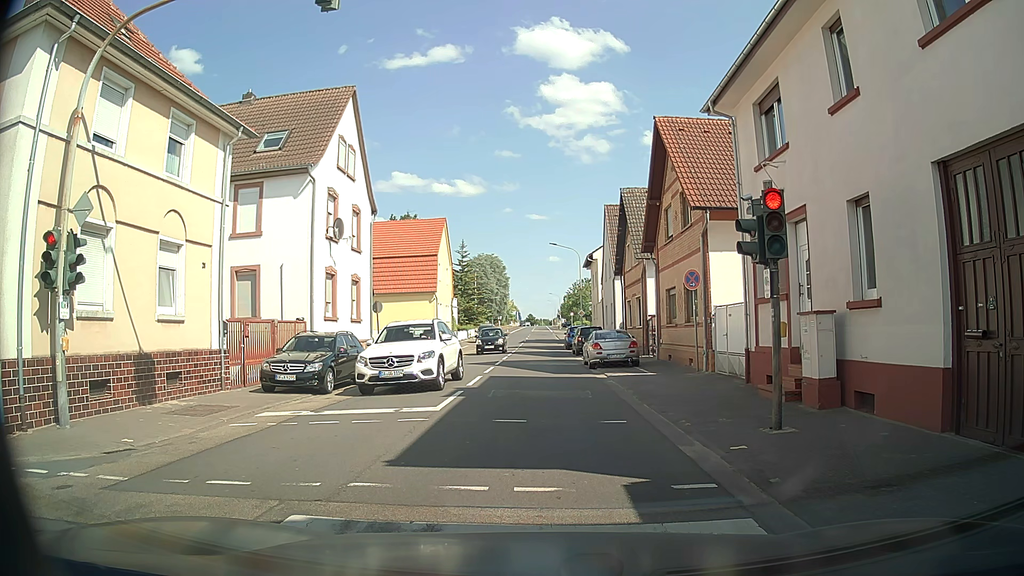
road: primary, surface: asphalt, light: Day
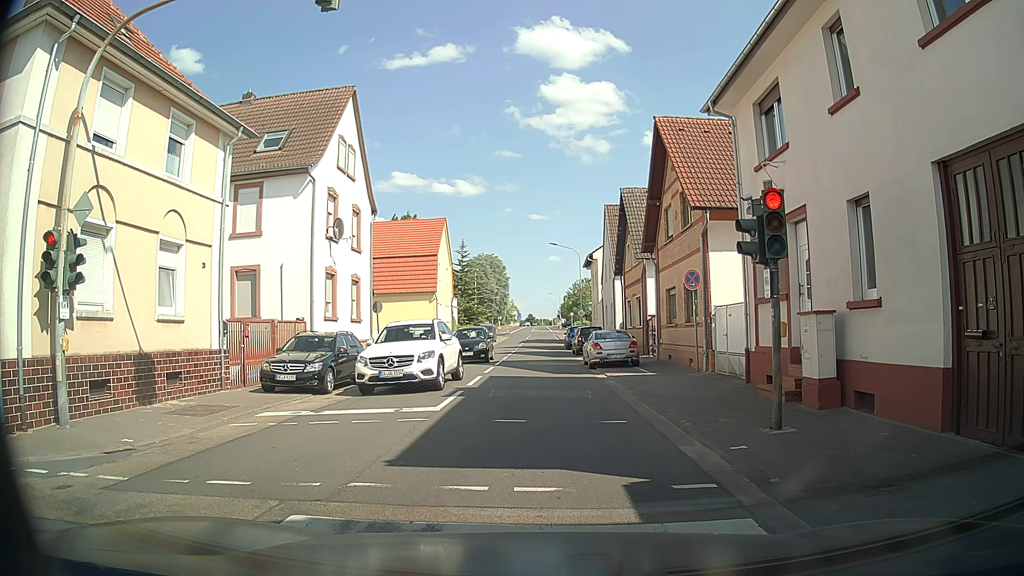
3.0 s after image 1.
(0.0, 0.0) m; 0°
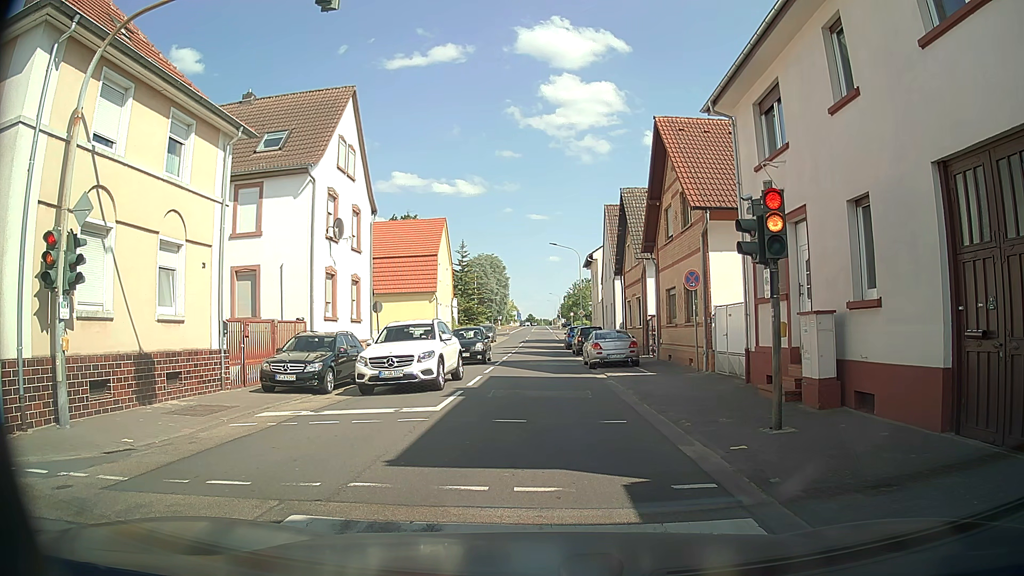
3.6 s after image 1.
(0.0, 0.0) m; 0°
(-1, +10) (-1, +20) (-2, +30) (-3, +40) (-3, +50) (-3, +60) (-4, +70) (-4, +80) (-5, +90) (-5, +100) m
